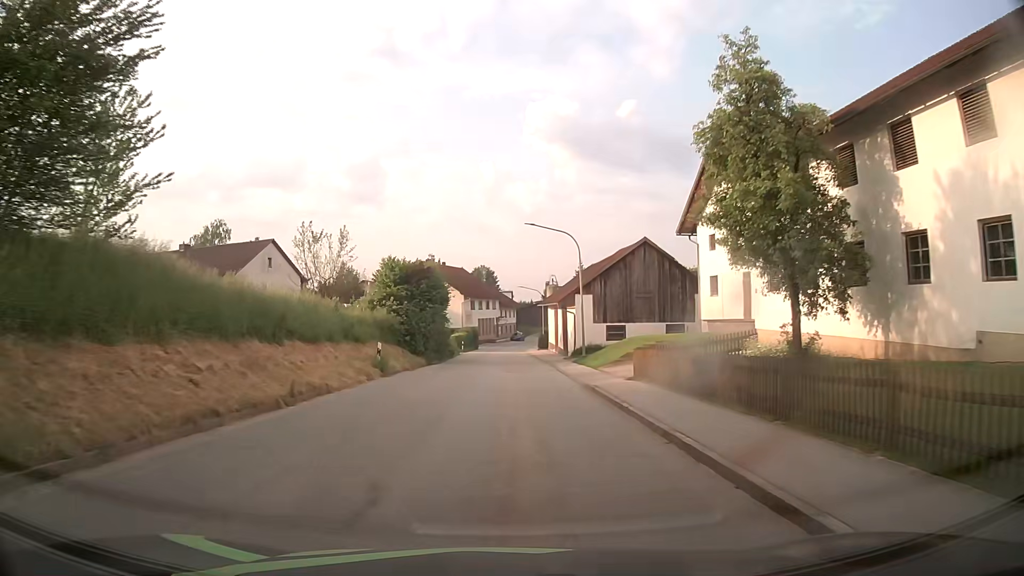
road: tertiary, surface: asphalt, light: Day
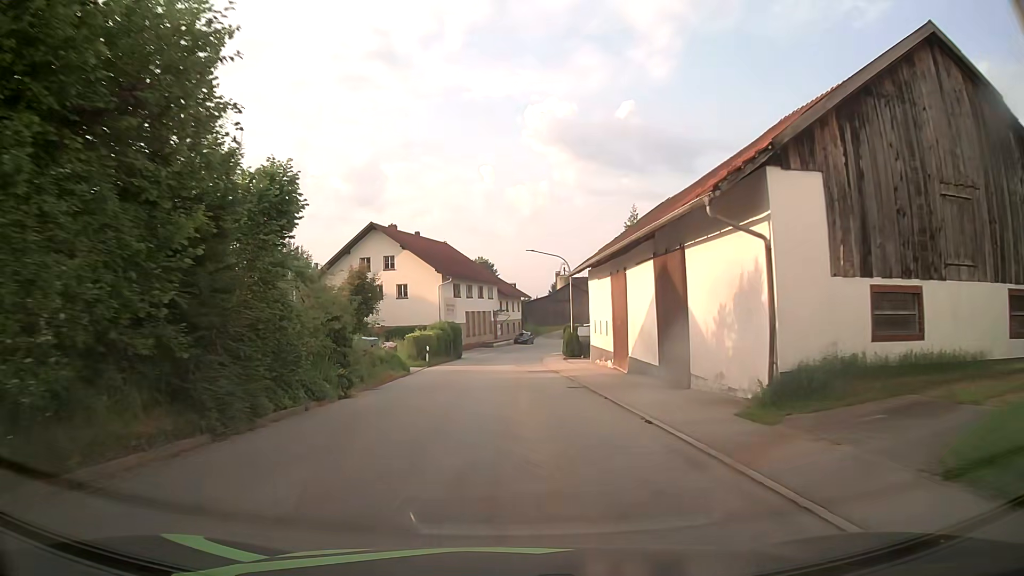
(-0.2, +33.6) m; -1°
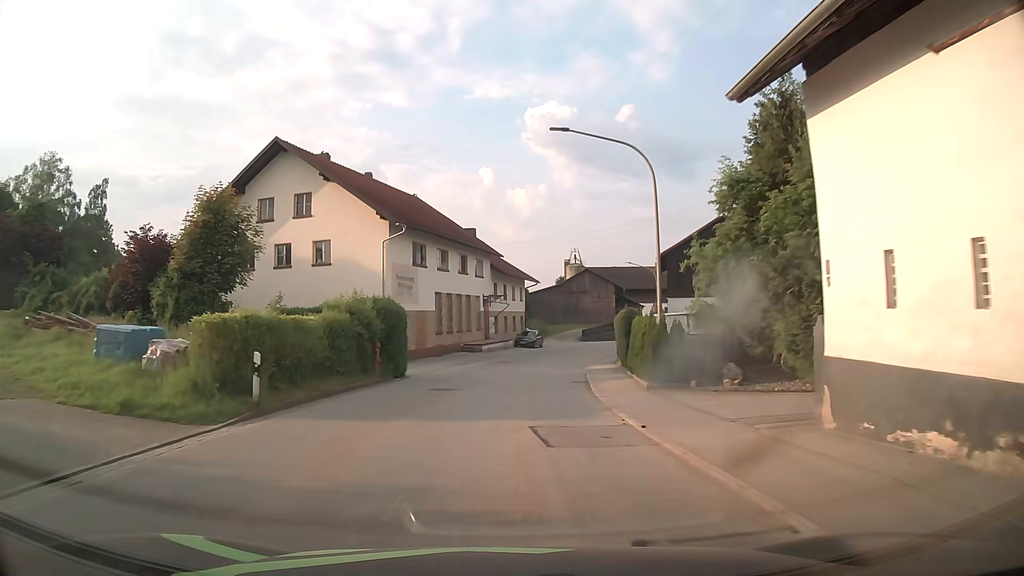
(+0.2, +27.2) m; 0°
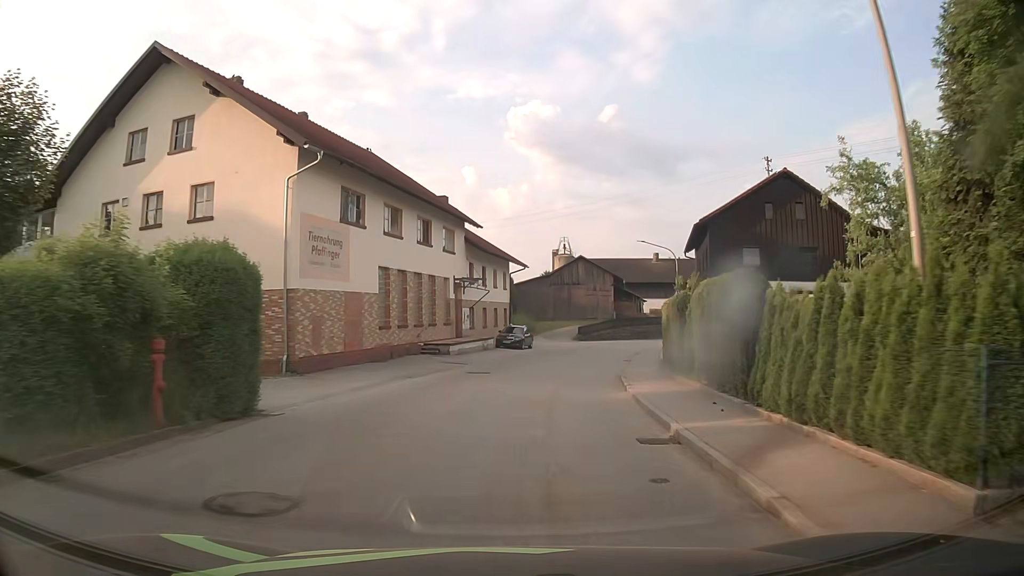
(+0.2, +13.4) m; +2°
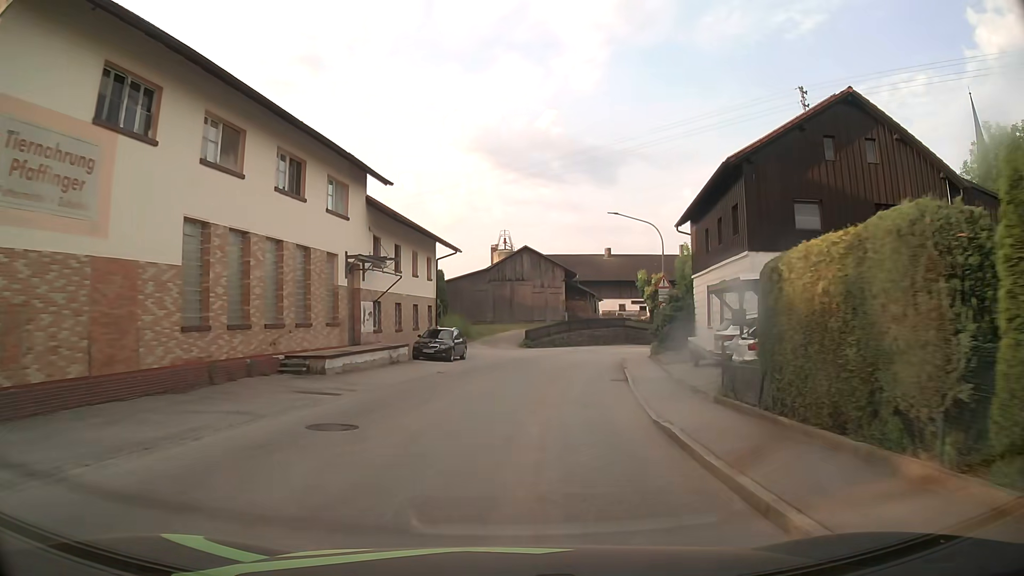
(+0.6, +12.9) m; +5°
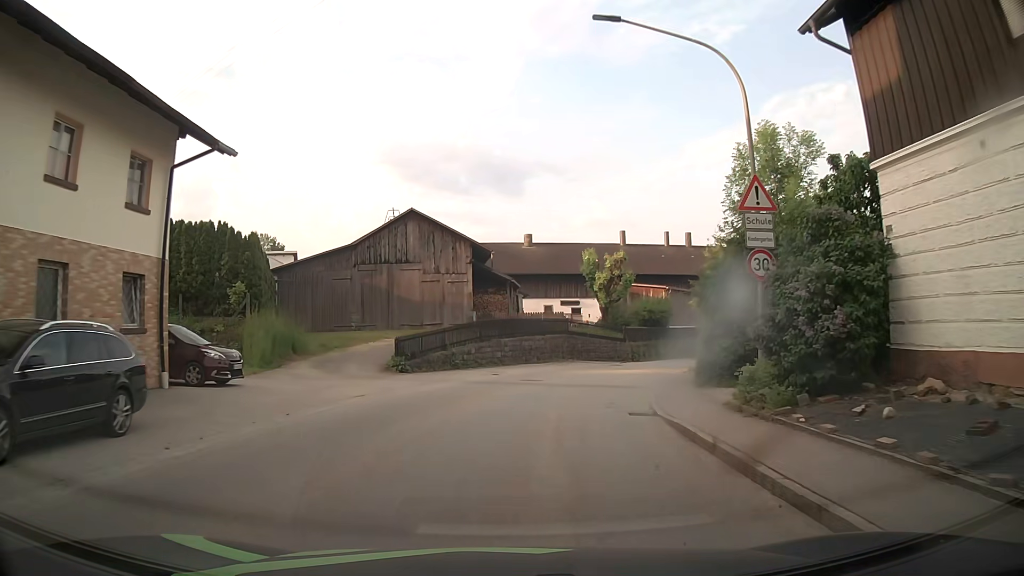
(+1.9, +23.8) m; +8°
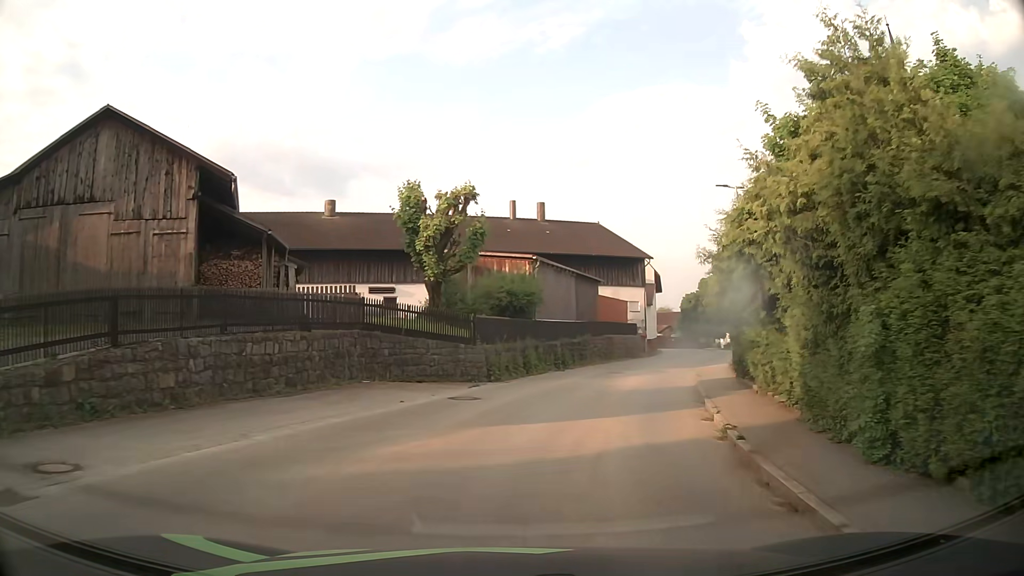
(+2.2, +20.1) m; +15°
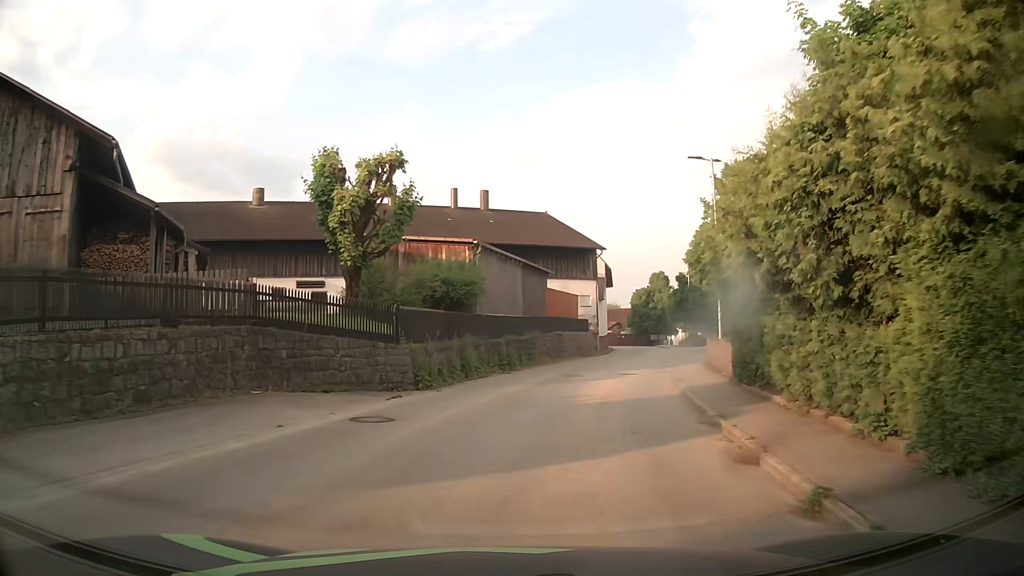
(+0.2, +4.6) m; +5°
(+1, +10) (+2, +20) (+5, +30) (+7, +39) (+9, +49) (+12, +59) (+14, +69) (+15, +78) (+17, +88) (+15, +98) m
